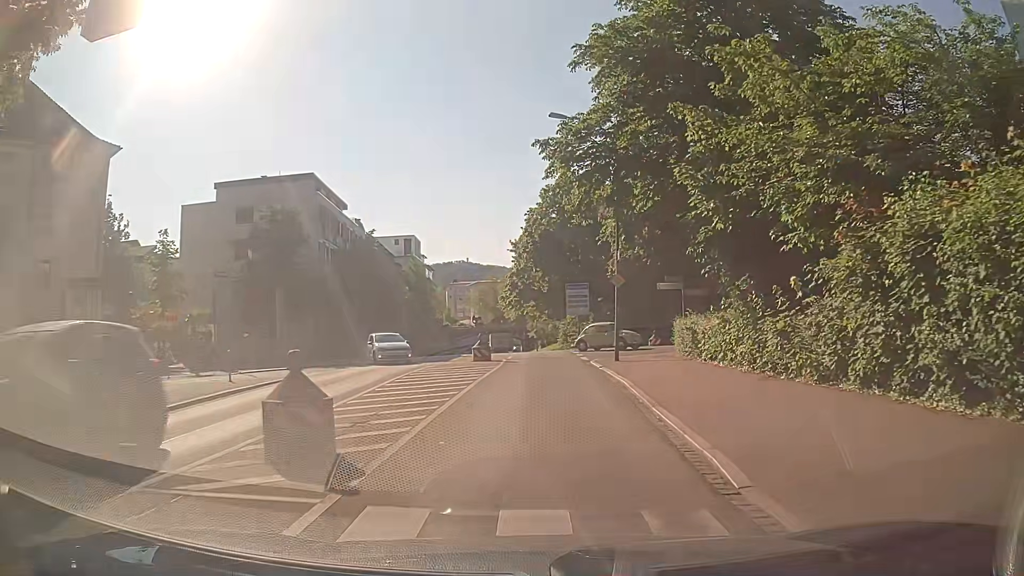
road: secondary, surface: asphalt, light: Day
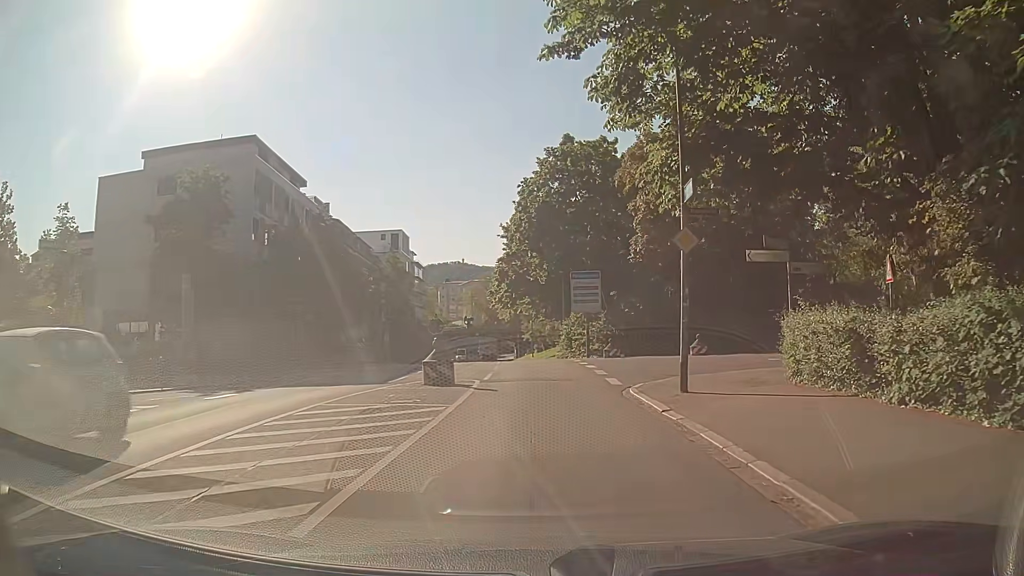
(0.0, +11.9) m; 0°
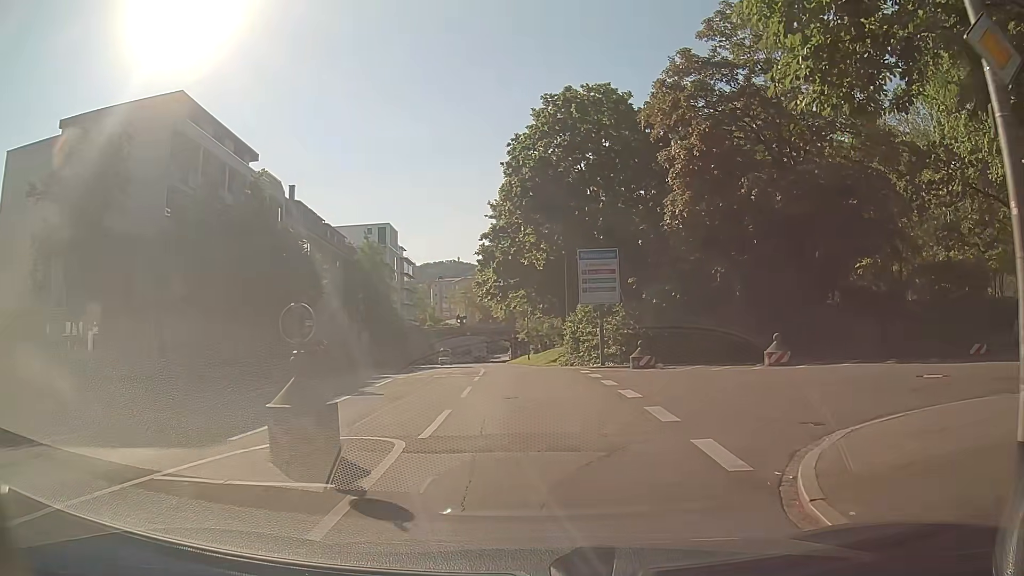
(0.0, +9.9) m; 0°
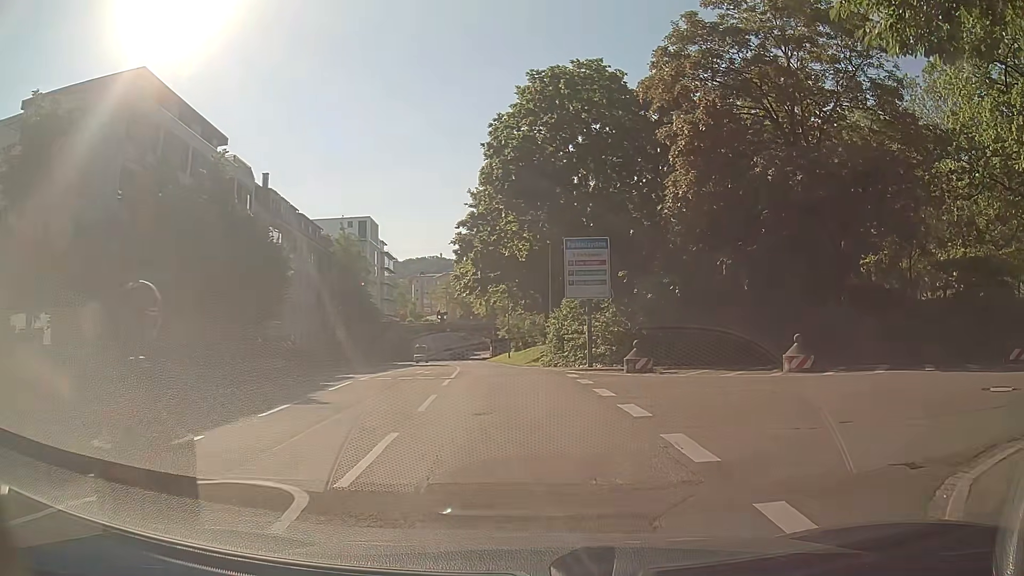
(0.0, +2.9) m; +1°
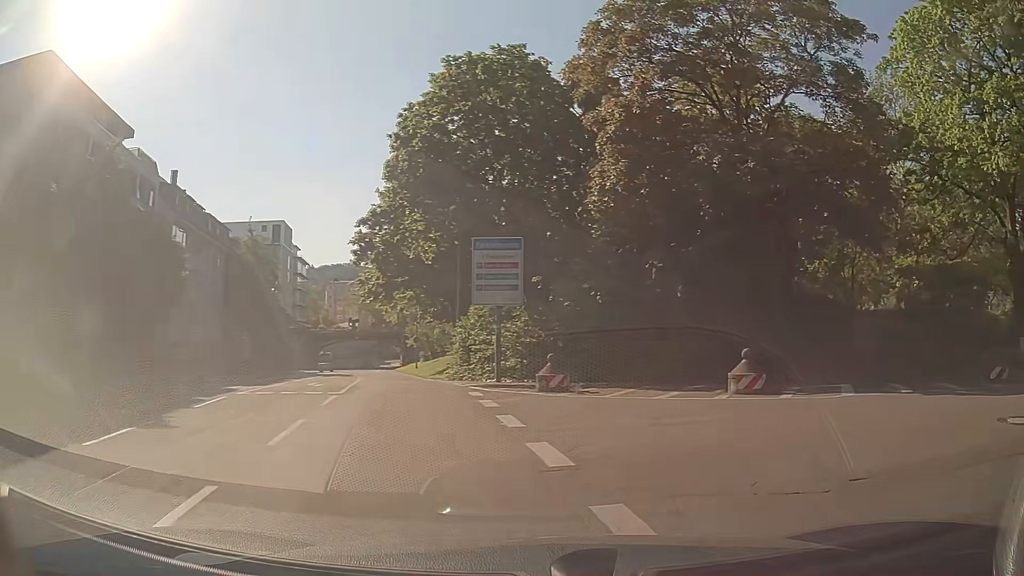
(+0.1, +2.7) m; +9°
